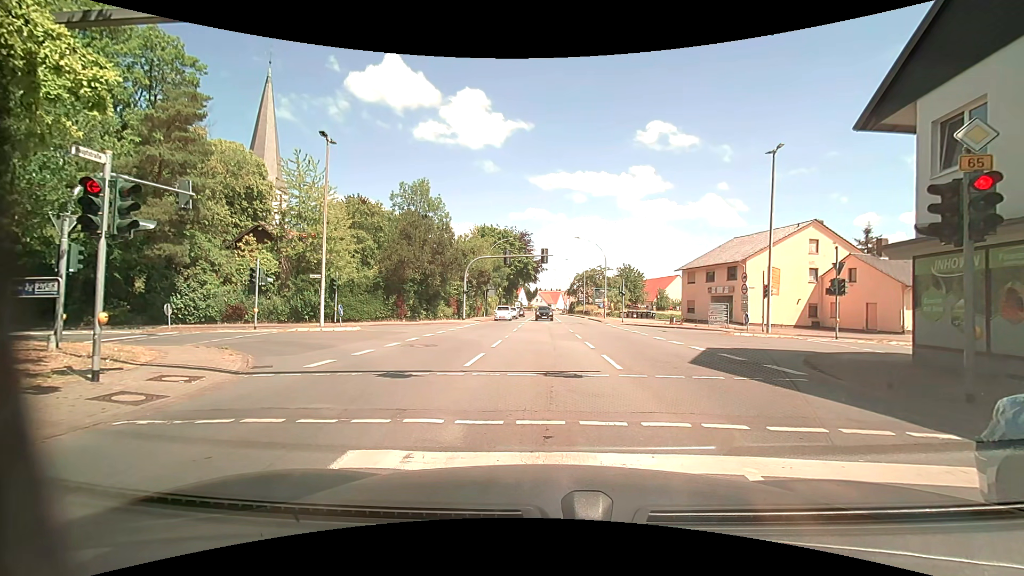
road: primary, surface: asphalt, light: Day
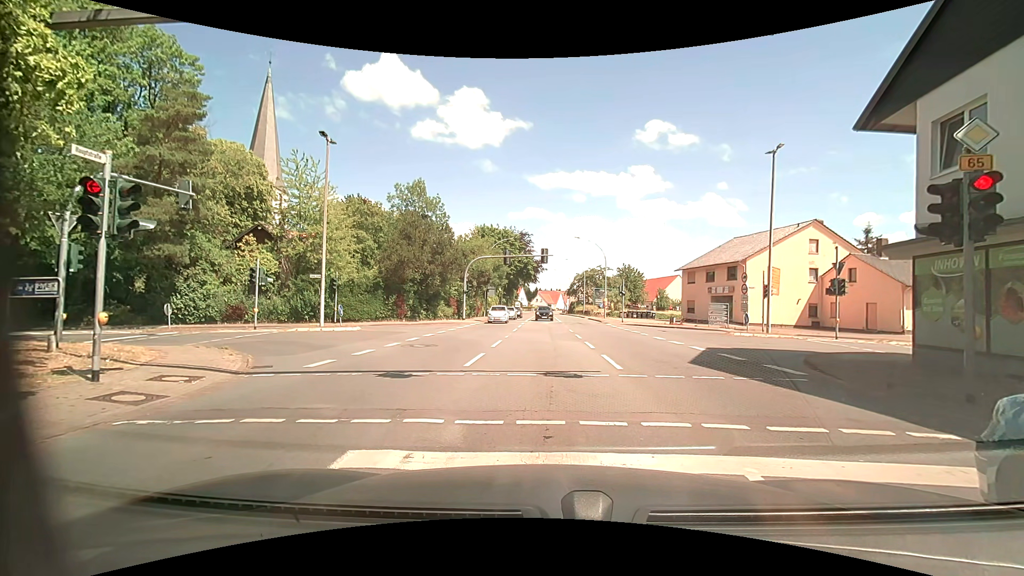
(0.0, 0.0) m; 0°
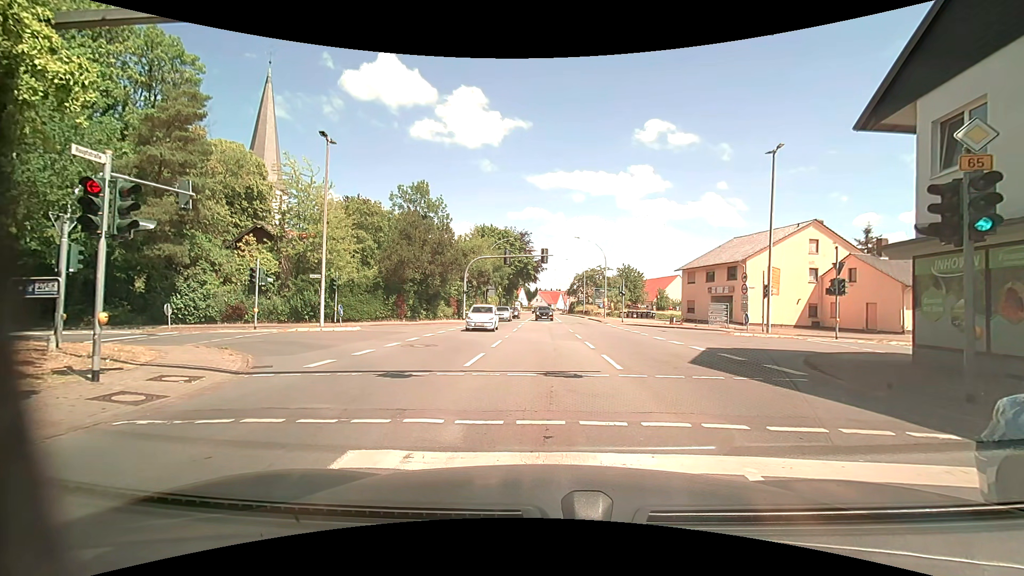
(0.0, 0.0) m; 0°
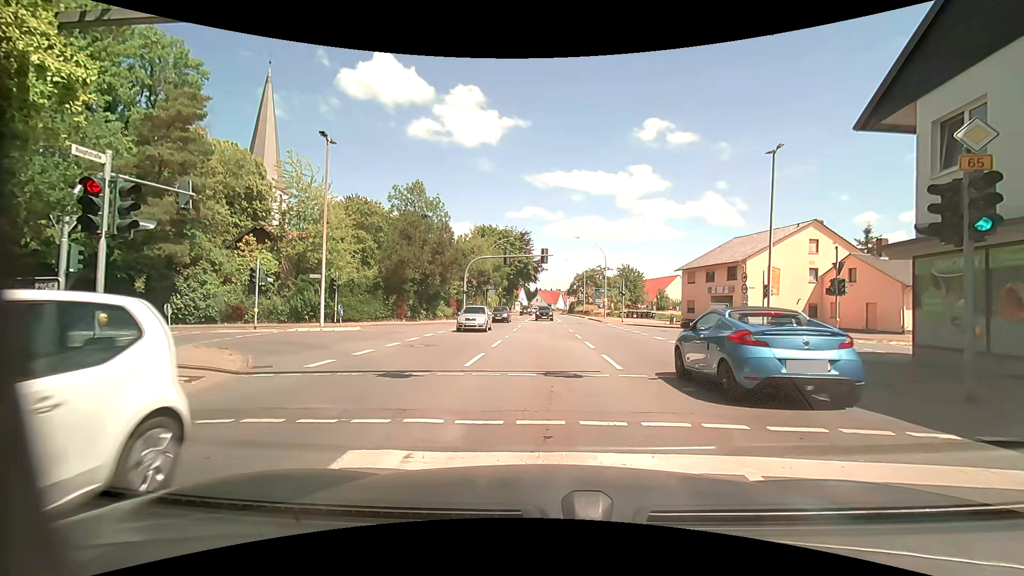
(0.0, 0.0) m; 0°
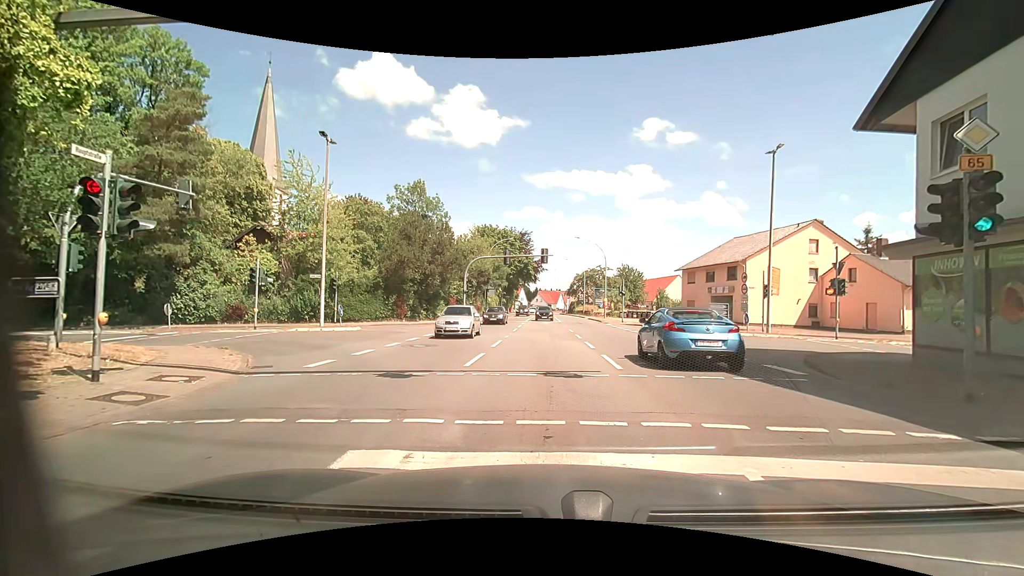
(0.0, 0.0) m; 0°
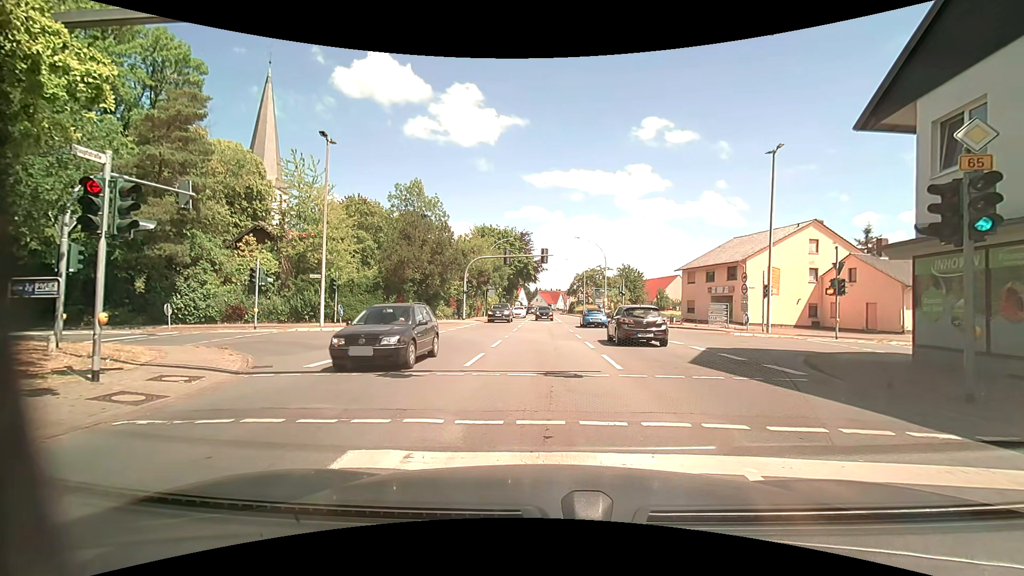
(0.0, 0.0) m; 0°
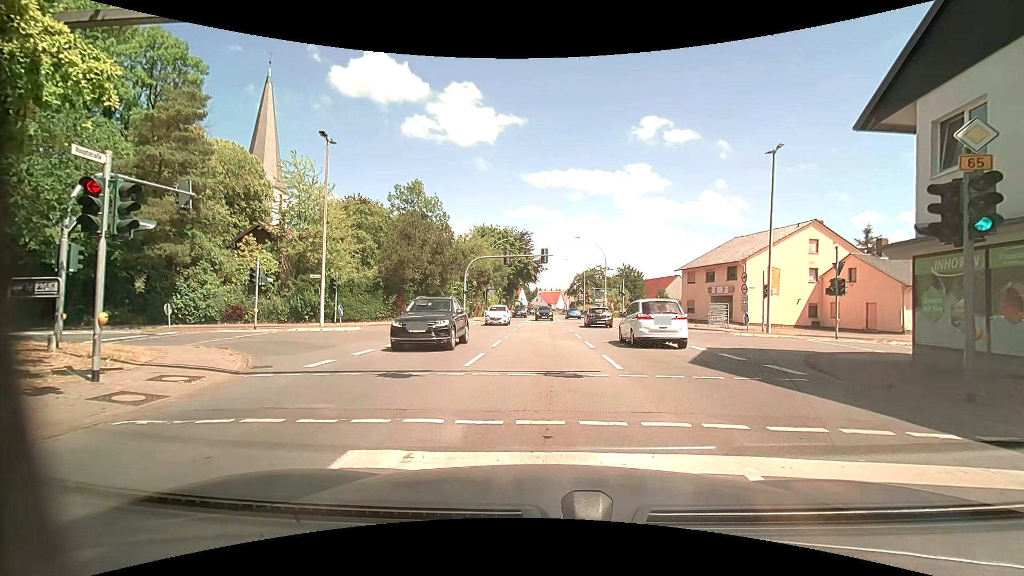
(0.0, 0.0) m; 0°
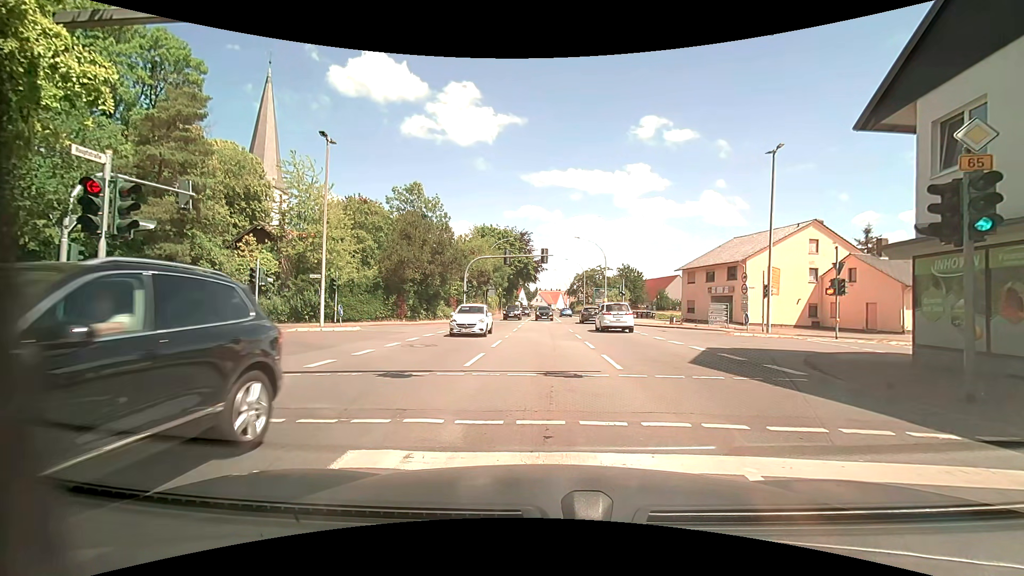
(0.0, 0.0) m; 0°
